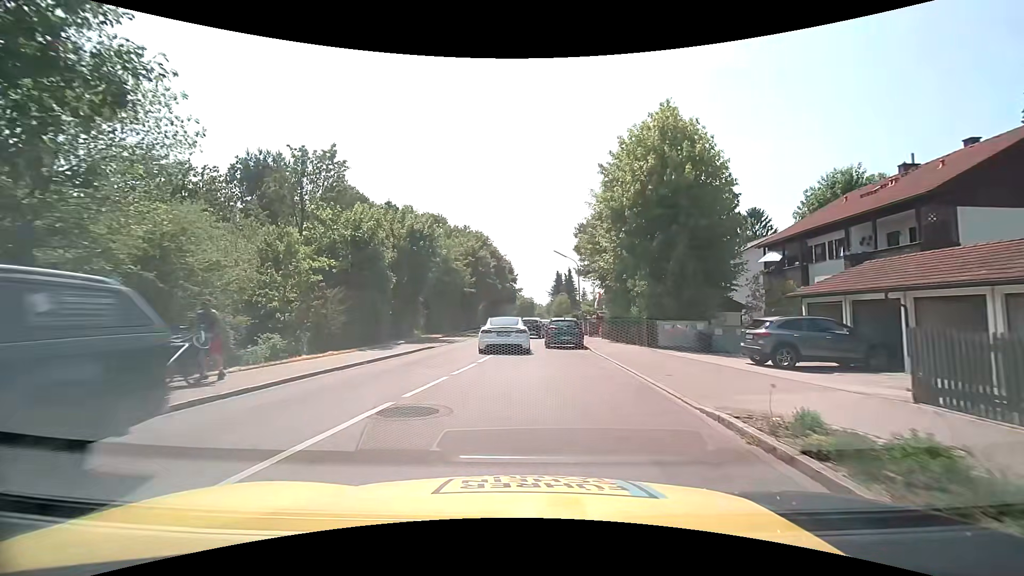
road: tertiary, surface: asphalt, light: Day
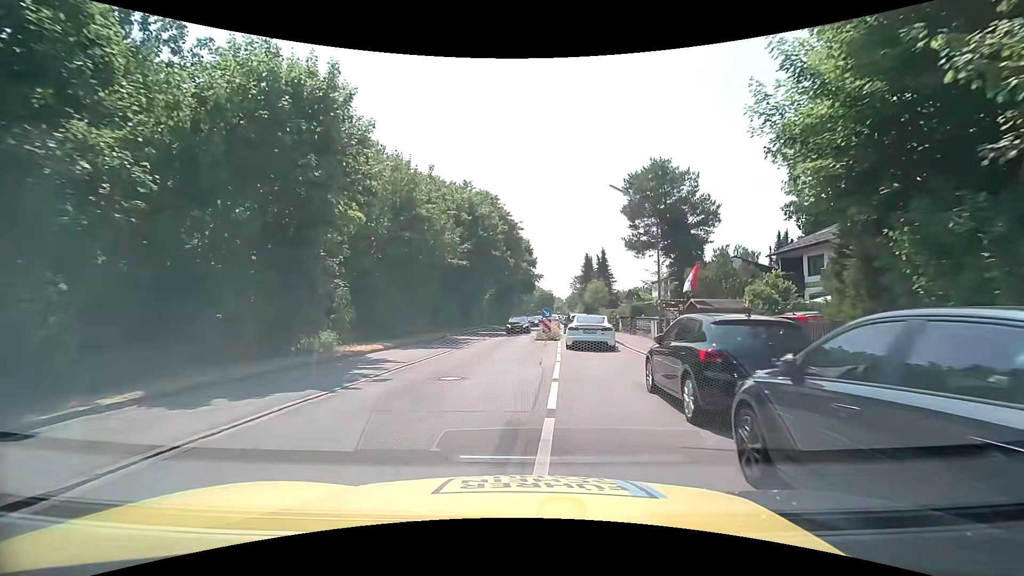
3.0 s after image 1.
(-0.5, +22.3) m; -2°
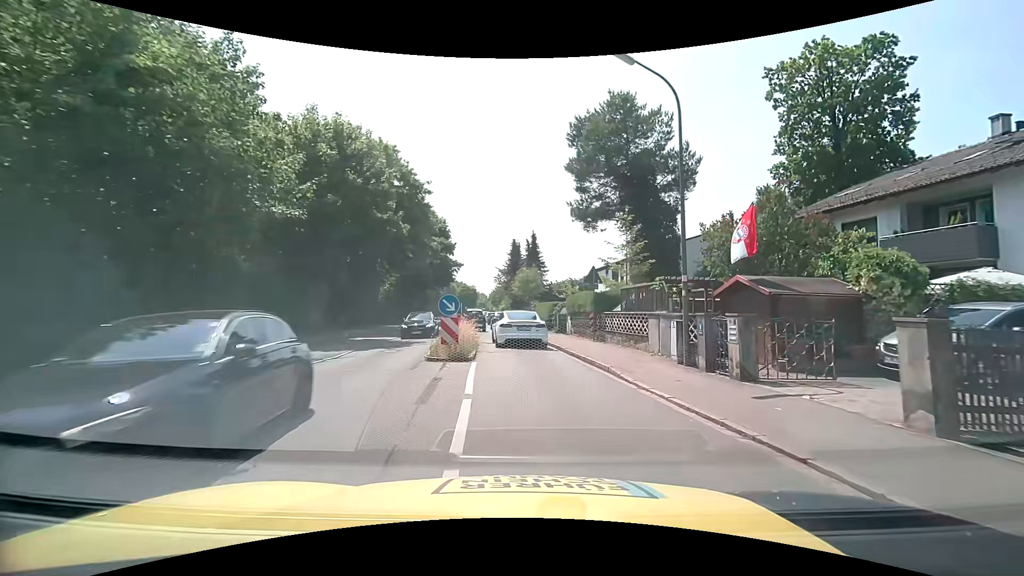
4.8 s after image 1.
(+1.0, +14.1) m; +9°
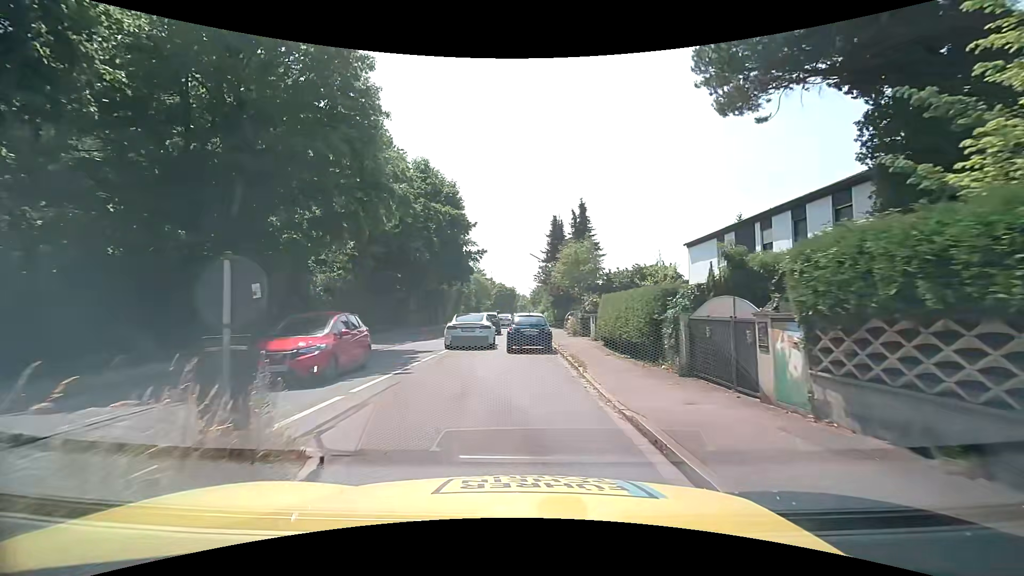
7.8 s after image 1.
(-0.1, +20.6) m; -6°
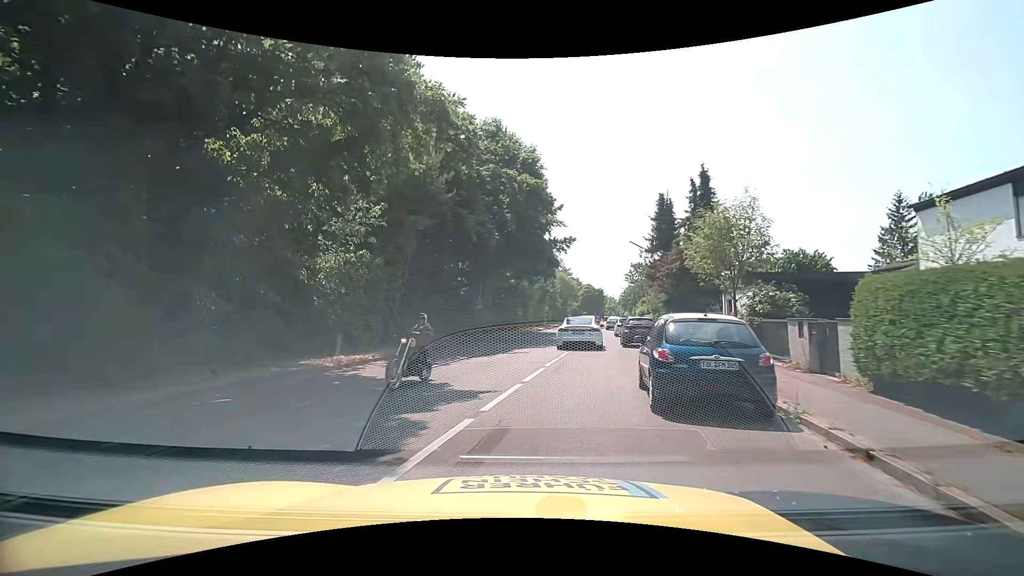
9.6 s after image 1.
(-0.6, +10.6) m; -8°
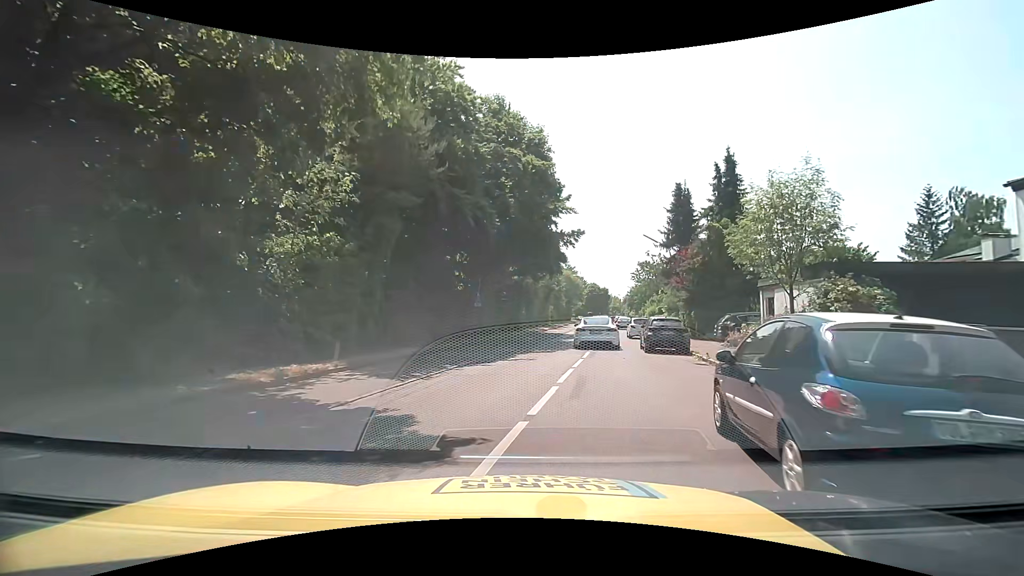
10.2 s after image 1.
(-0.1, +3.8) m; -1°
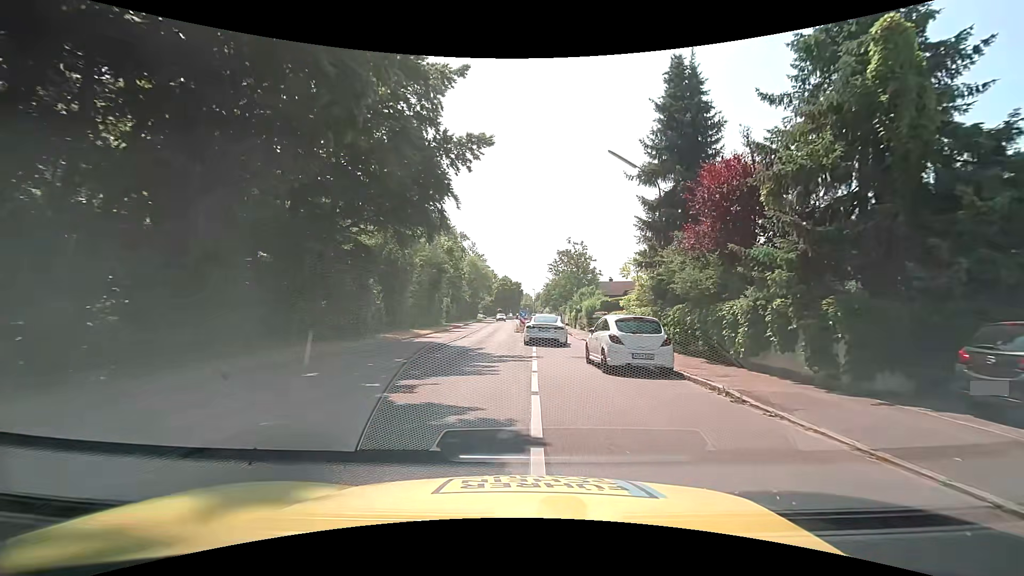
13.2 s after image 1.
(+2.7, +23.2) m; +11°
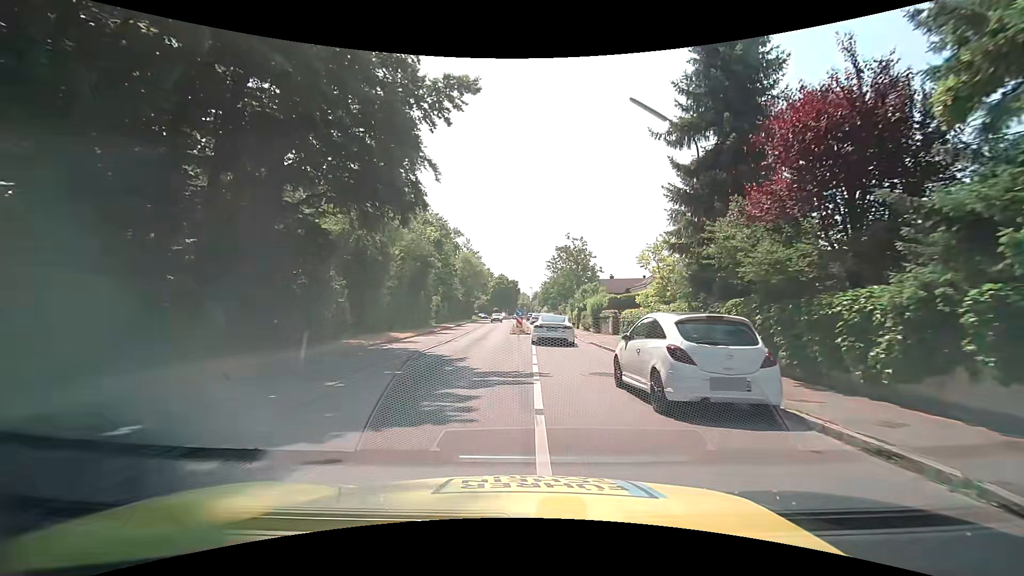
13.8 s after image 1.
(0.0, +5.2) m; 0°
(0, +10) (0, +20) (+1, +30) (+2, +40) (+2, +50) (+1, +60) (+1, +70) (+1, +80) (0, +90) (0, +100) m
